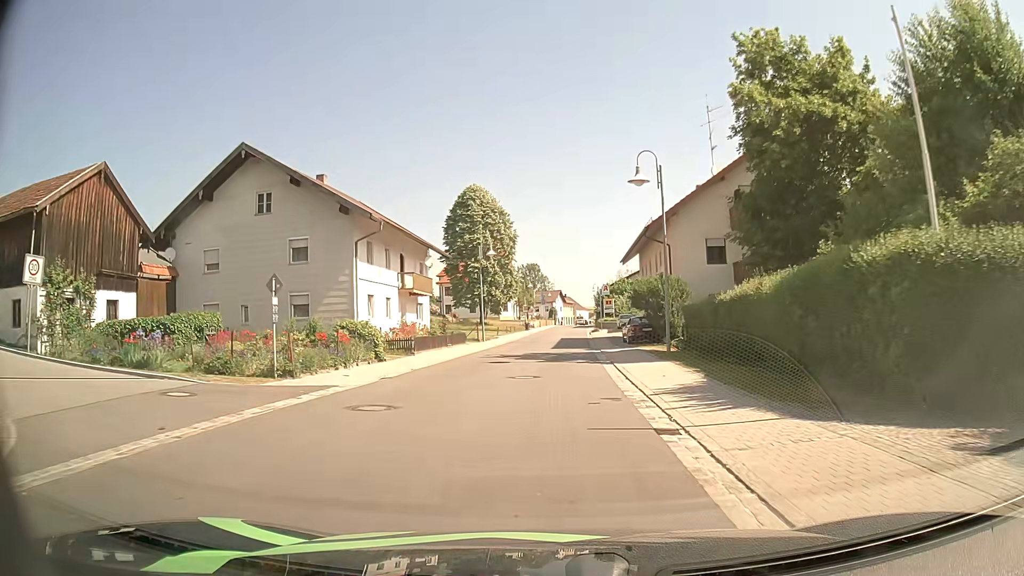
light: Day
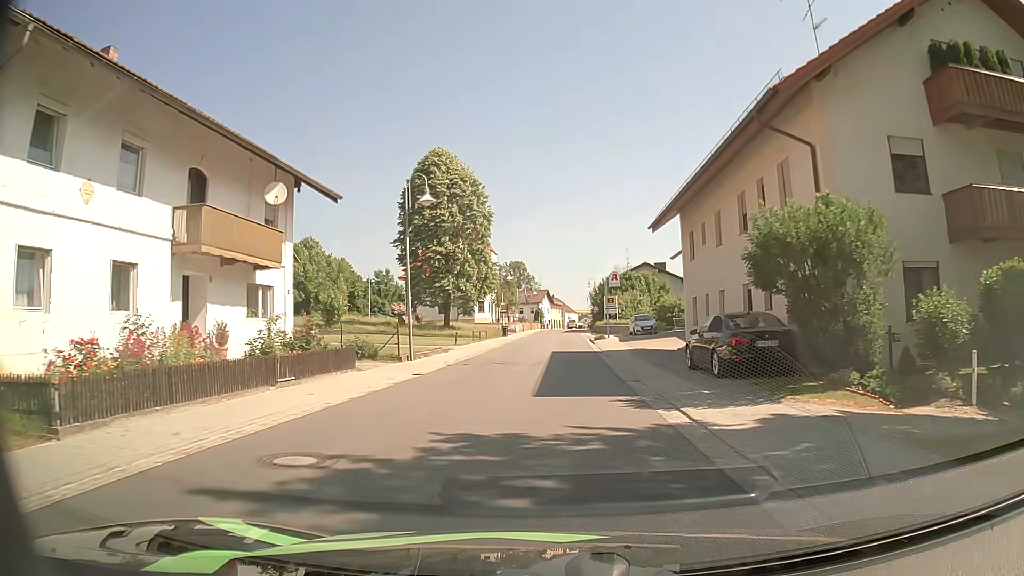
(+0.1, +20.8) m; +1°
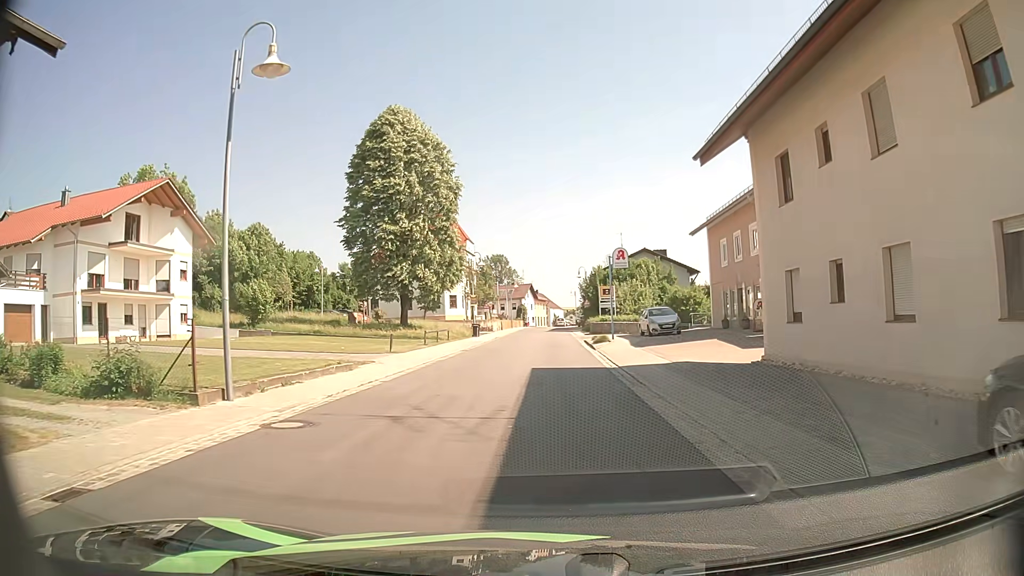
(+0.2, +13.7) m; +1°
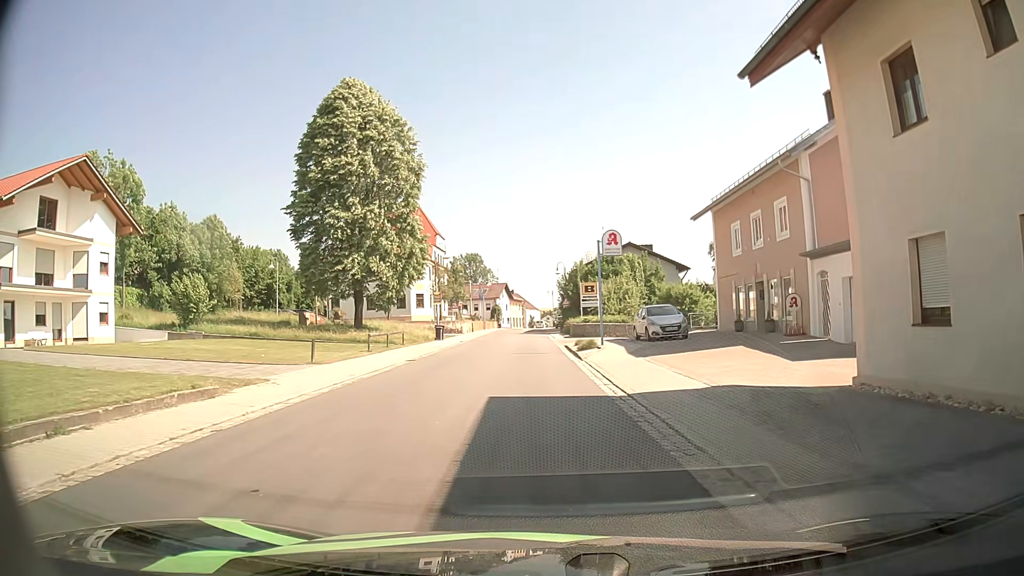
(+0.1, +7.0) m; +2°
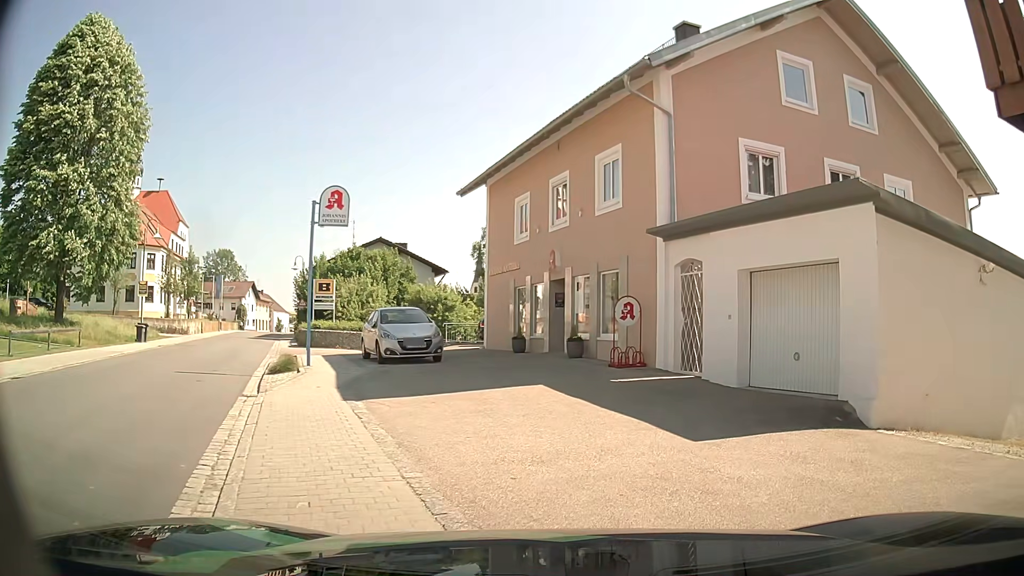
(+1.2, +9.8) m; +21°
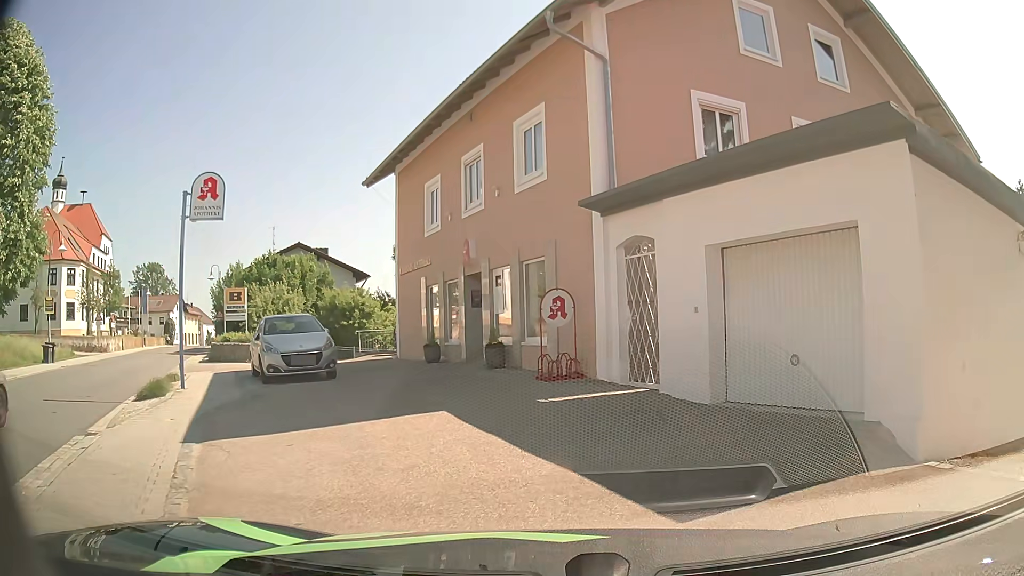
(+0.2, +3.1) m; +6°
